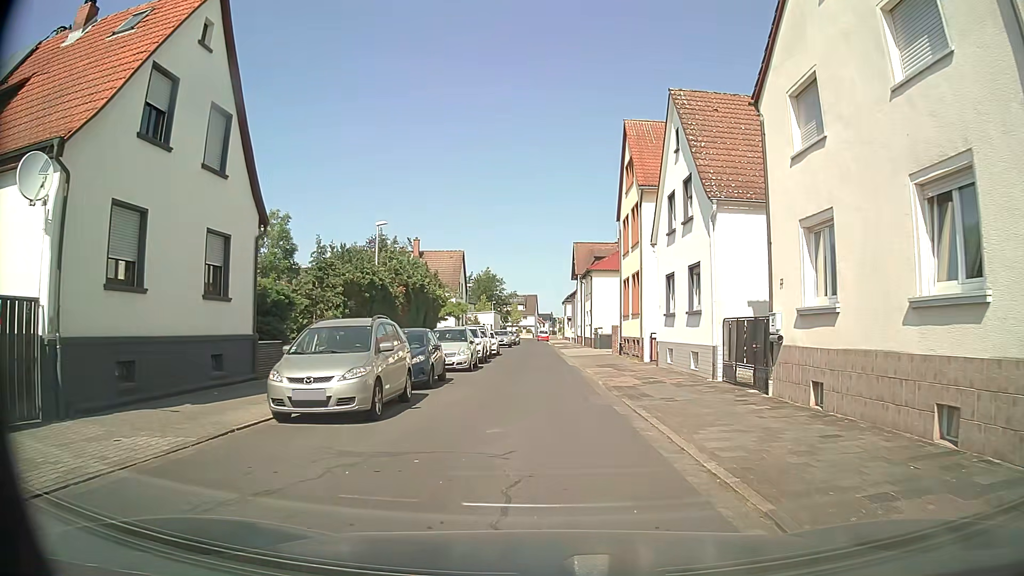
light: Day
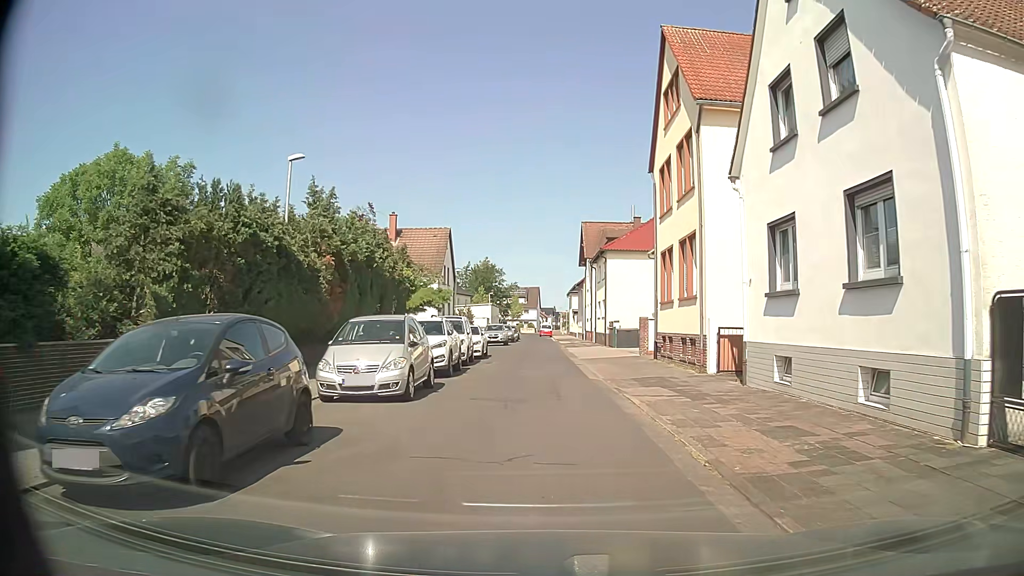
(-0.2, +11.4) m; -2°
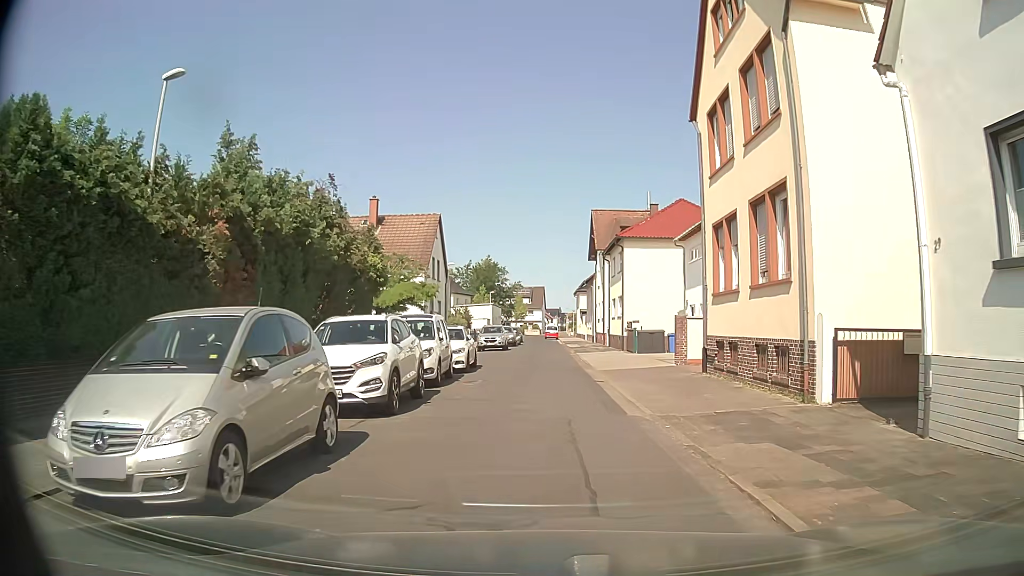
(0.0, +7.6) m; 0°
